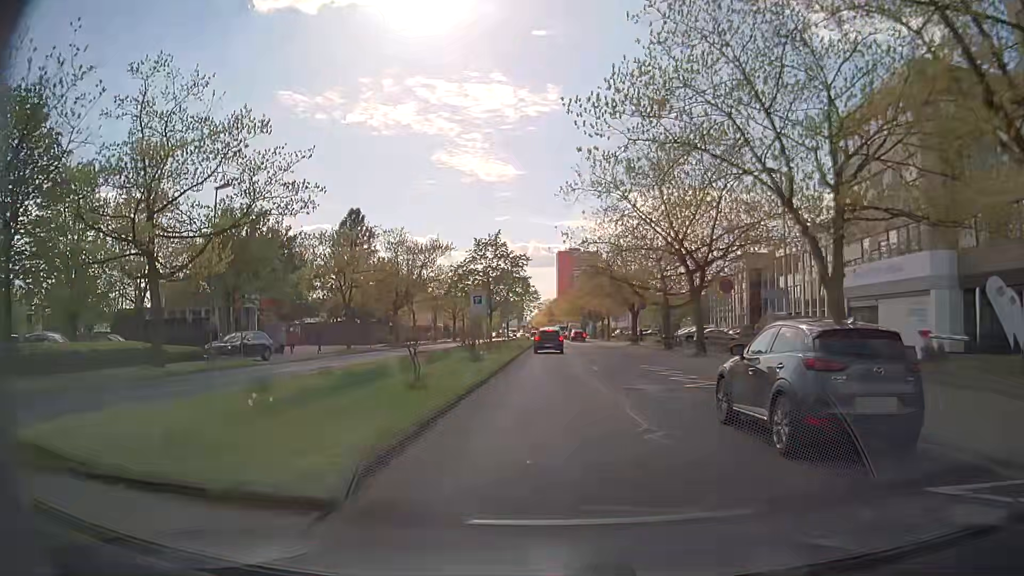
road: secondary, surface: asphalt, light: Day
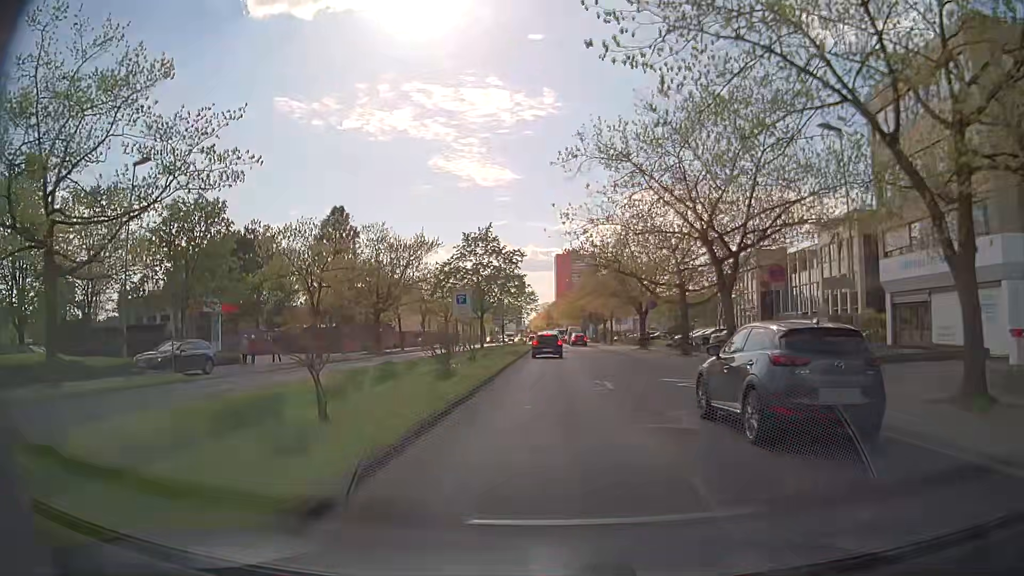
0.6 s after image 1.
(+0.1, +6.3) m; 0°
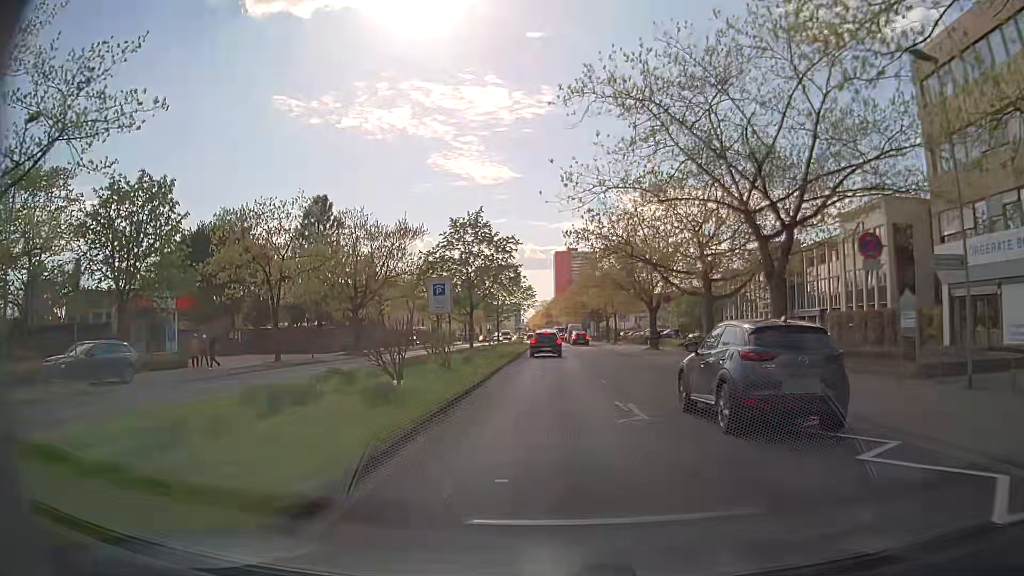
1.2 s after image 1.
(0.0, +6.3) m; 0°
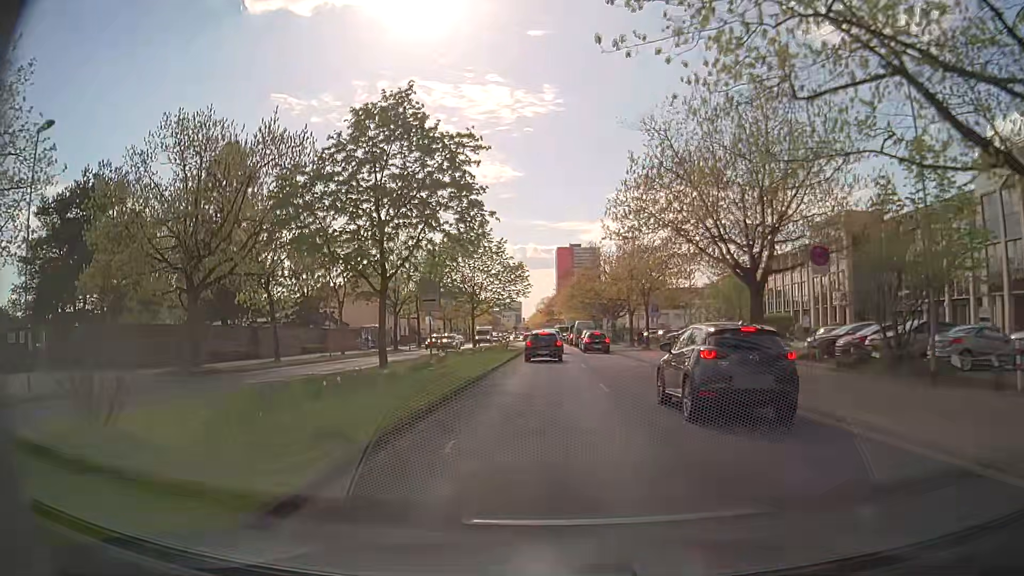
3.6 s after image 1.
(+0.3, +24.8) m; +1°
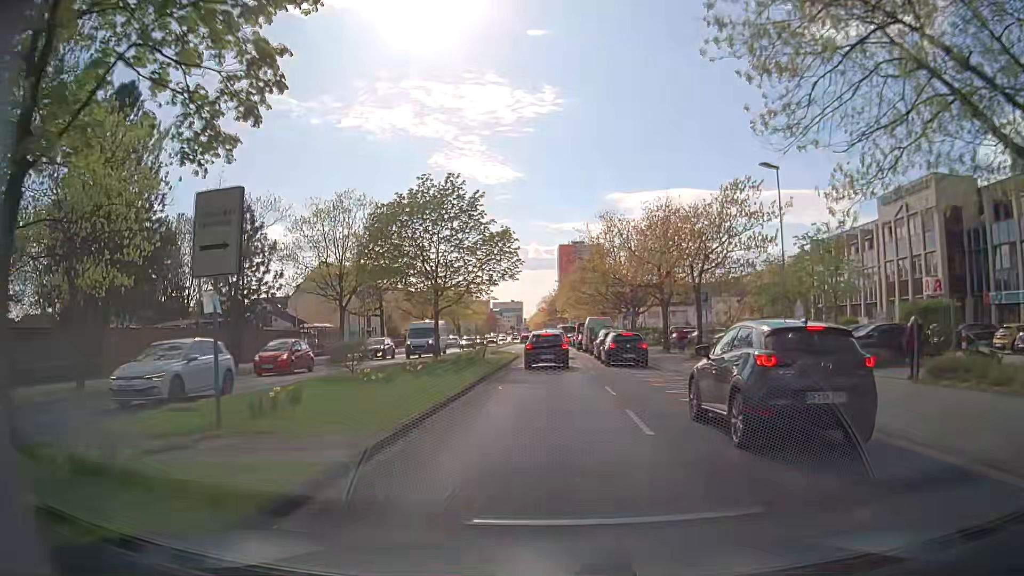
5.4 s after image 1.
(0.0, +17.4) m; 0°
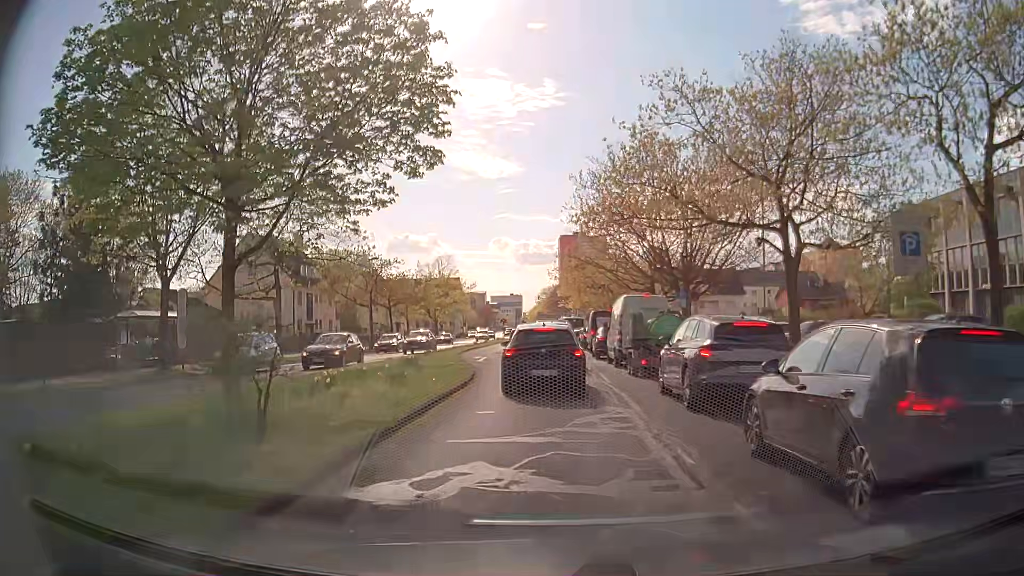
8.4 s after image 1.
(0.0, +23.2) m; 0°
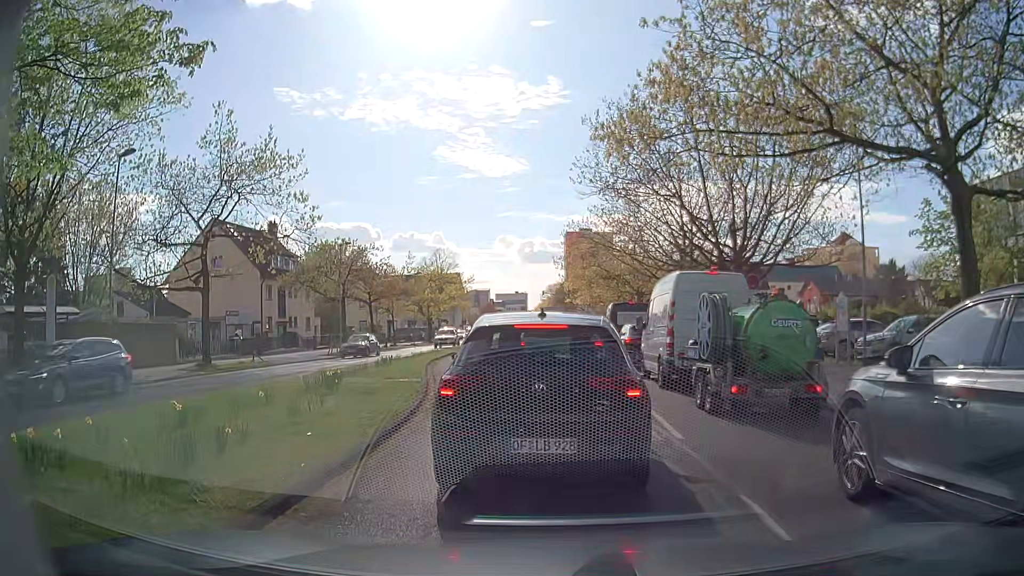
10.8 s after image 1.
(-0.1, +8.6) m; -1°
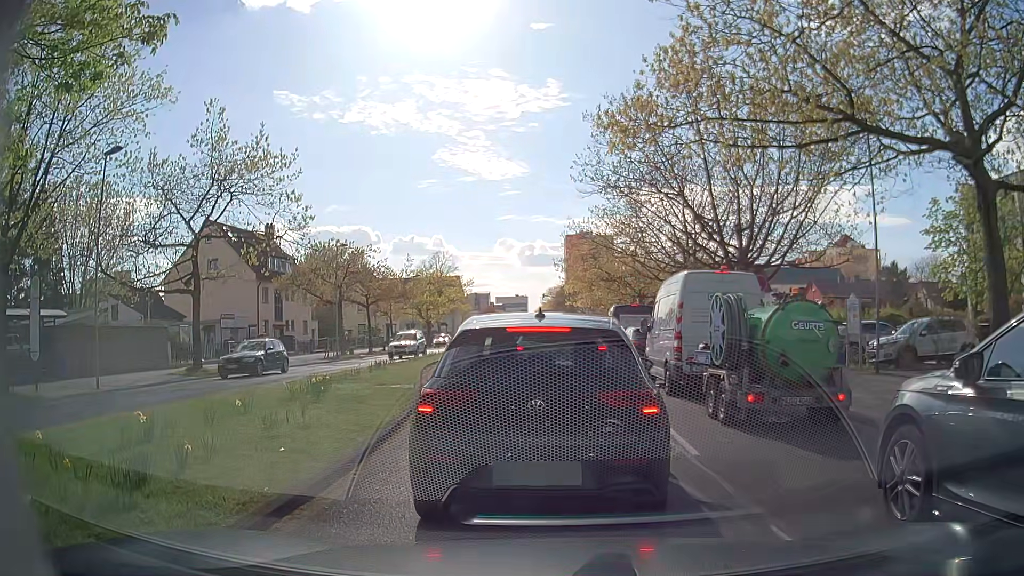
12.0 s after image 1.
(0.0, +0.8) m; 0°
